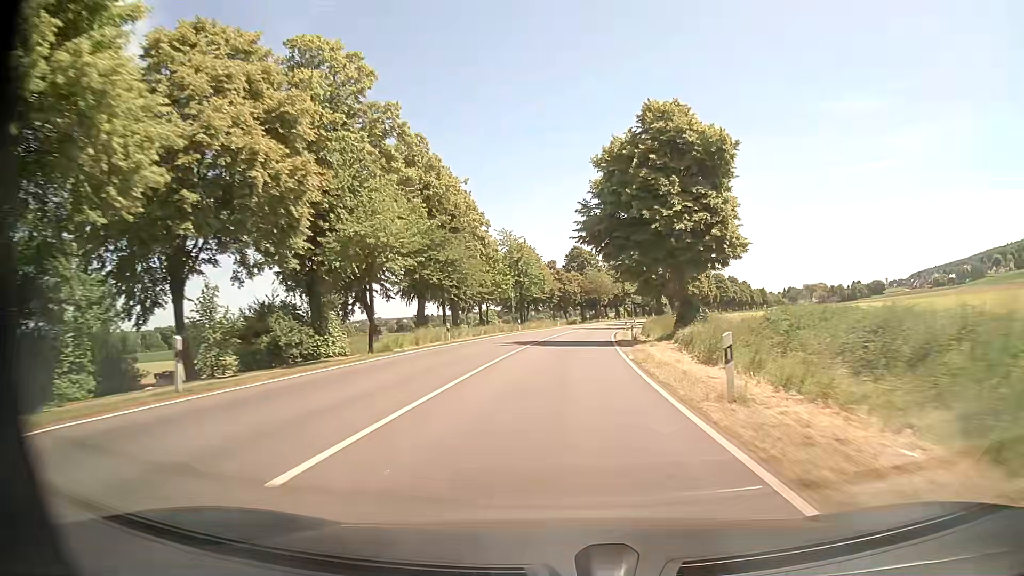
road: primary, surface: asphalt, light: Day
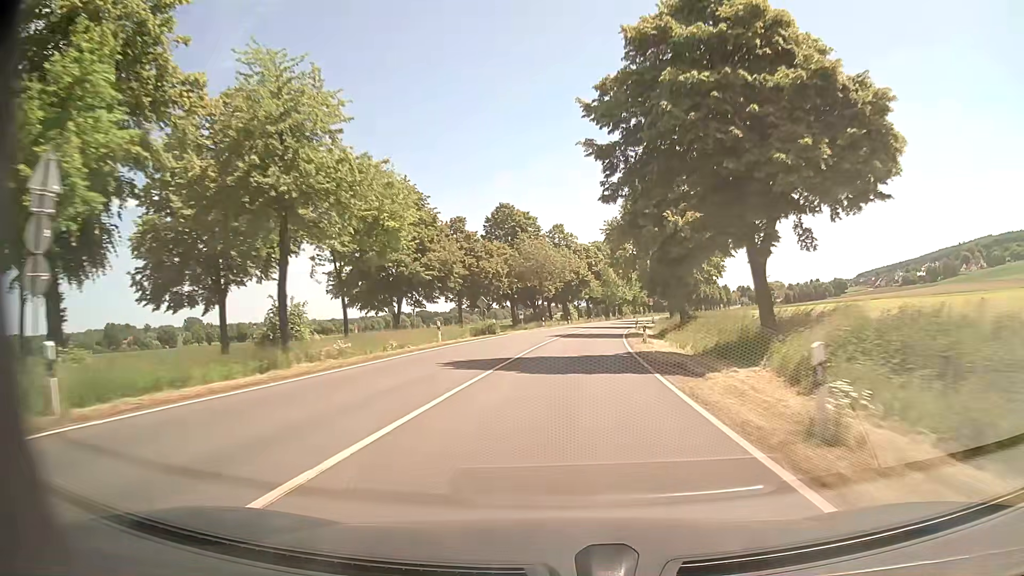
(+2.7, +54.4) m; +5°
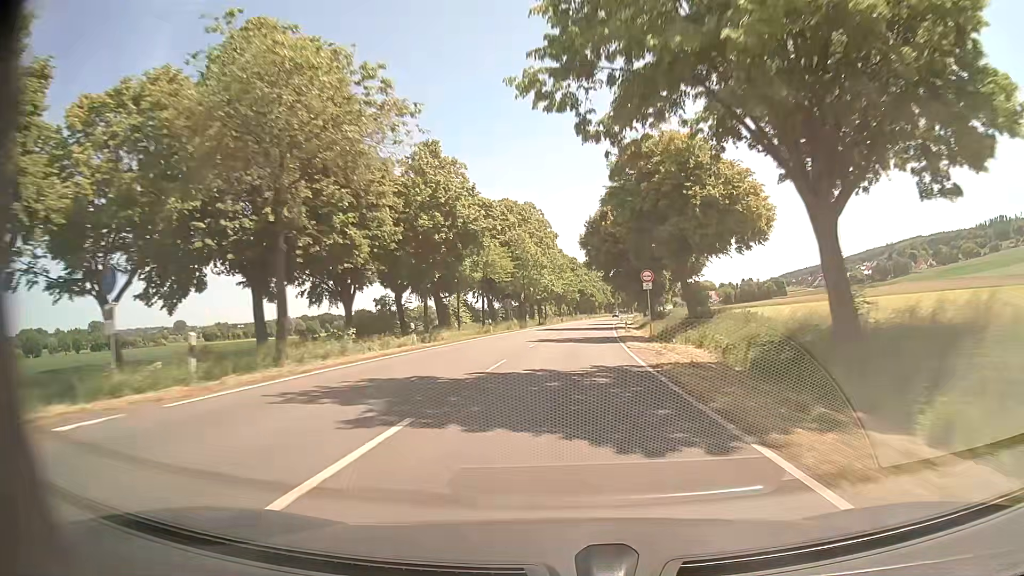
(+3.7, +57.9) m; +7°
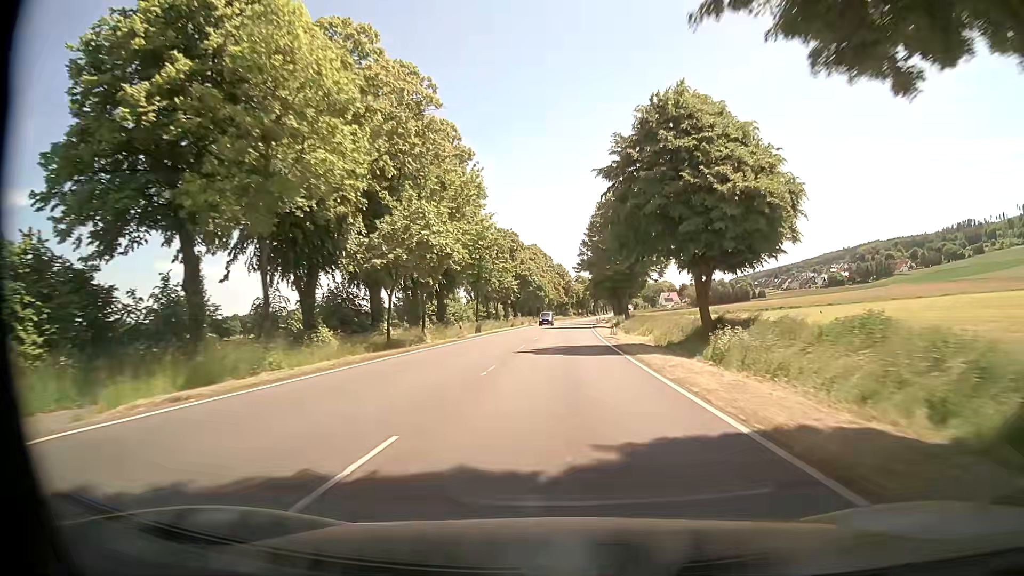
(+2.8, +60.6) m; +4°
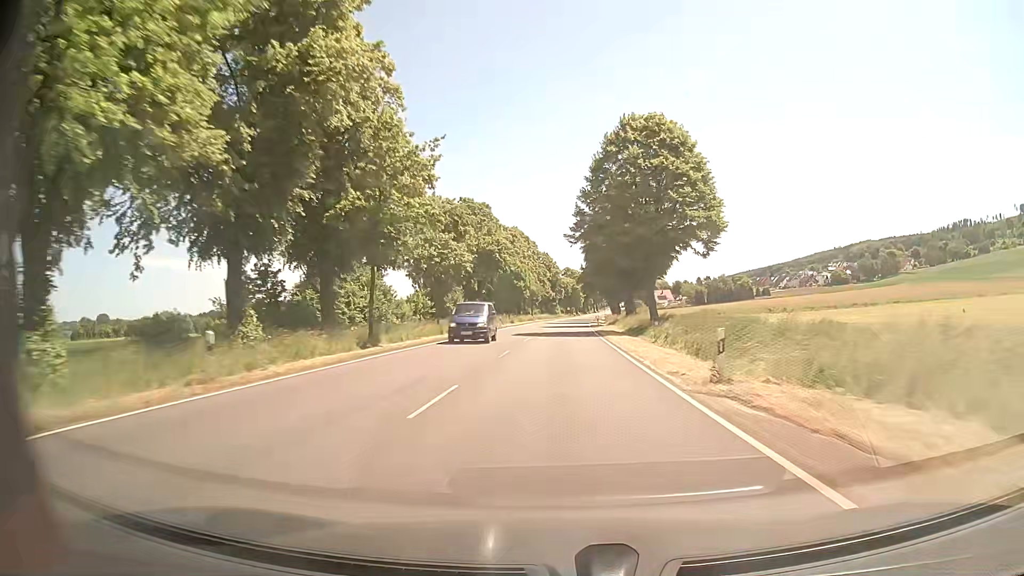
(+0.6, +30.9) m; +2°
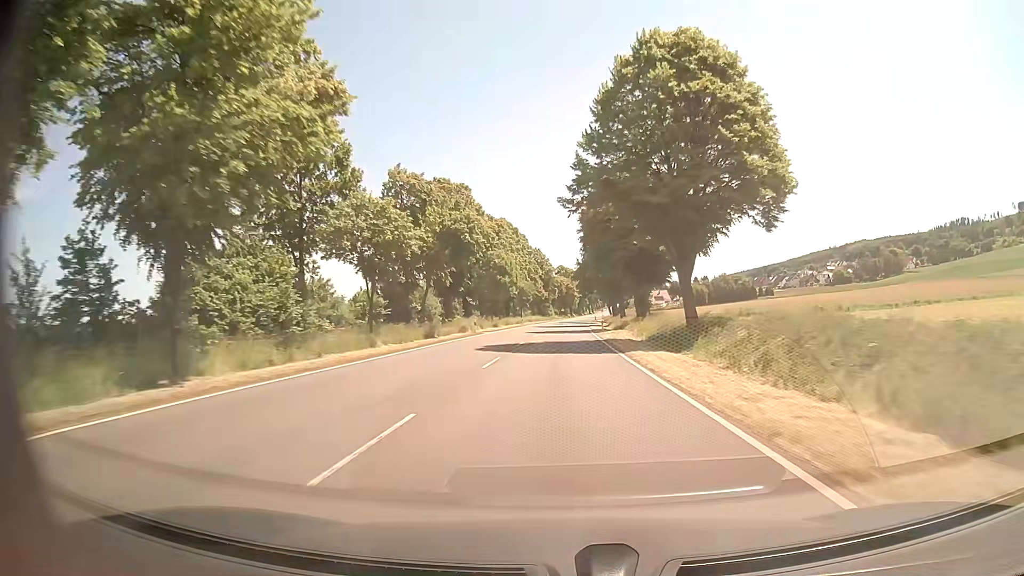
(+0.1, +15.6) m; +1°
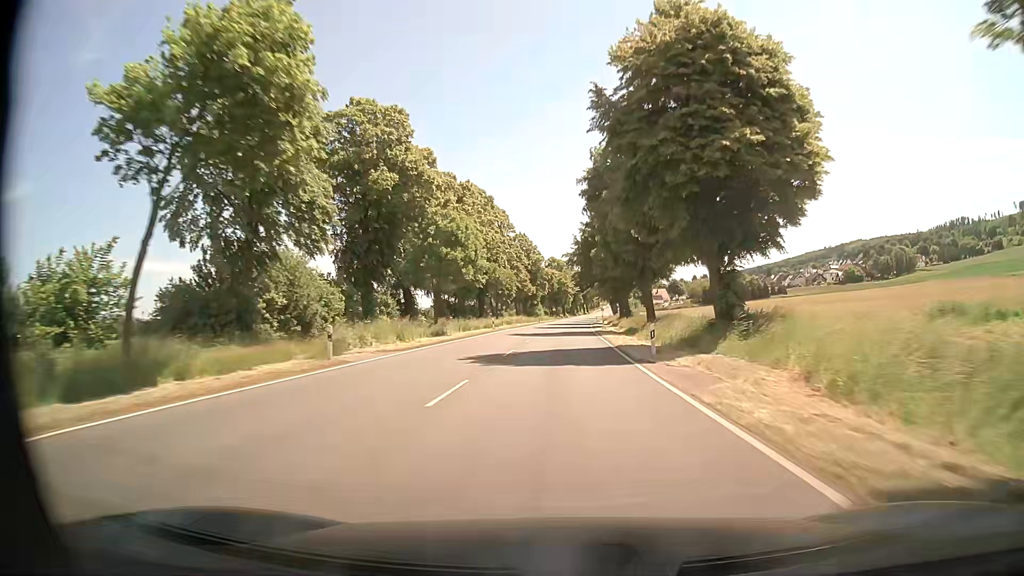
(0.0, +31.2) m; 0°
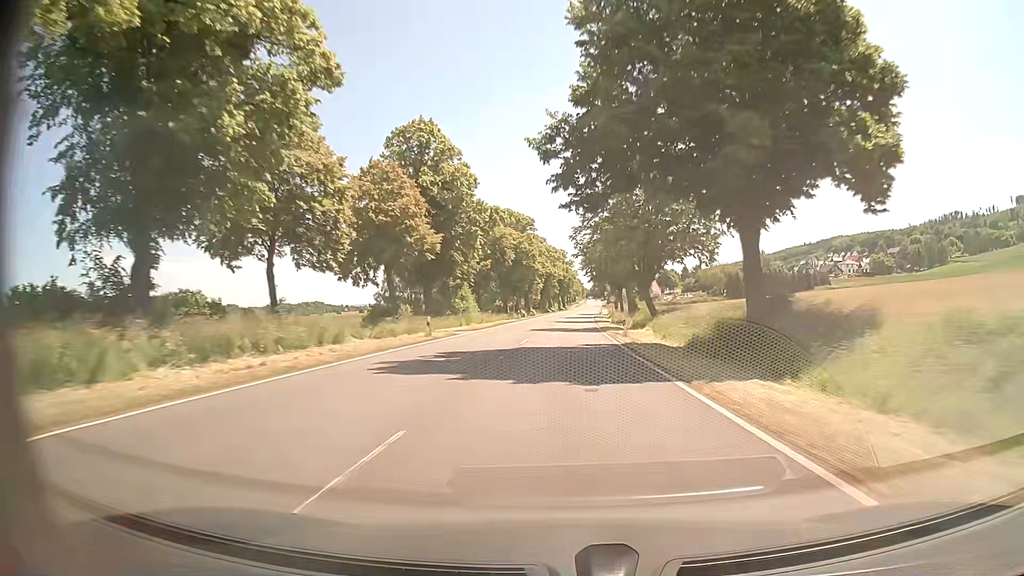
(+1.8, +78.3) m; +2°
(0, +10) (0, +20) (0, +30) (+1, +40) (+1, +50) (+2, +60) (+2, +70) (+3, +80) (+3, +90) (+4, +100) m
